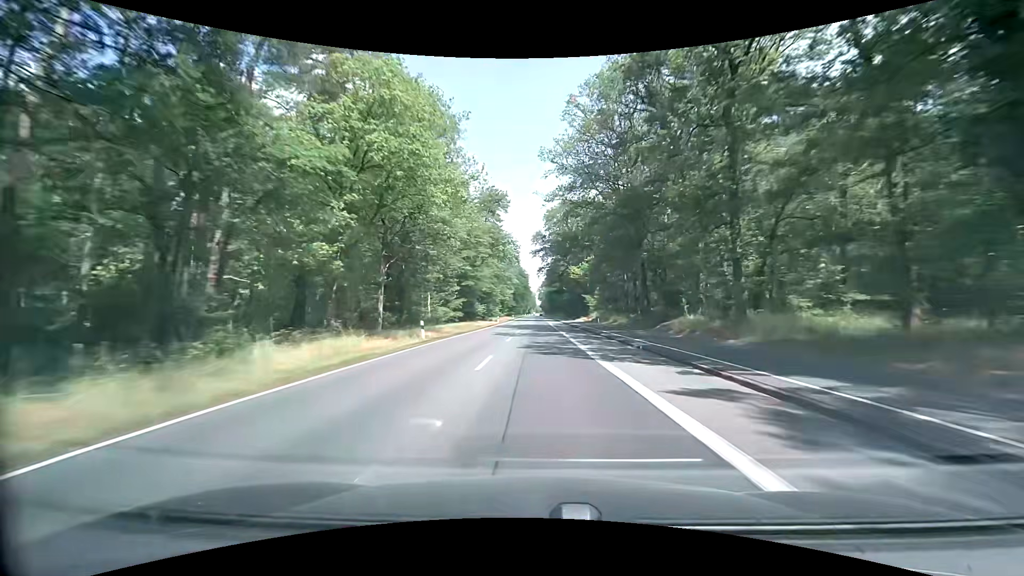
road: secondary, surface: asphalt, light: Day
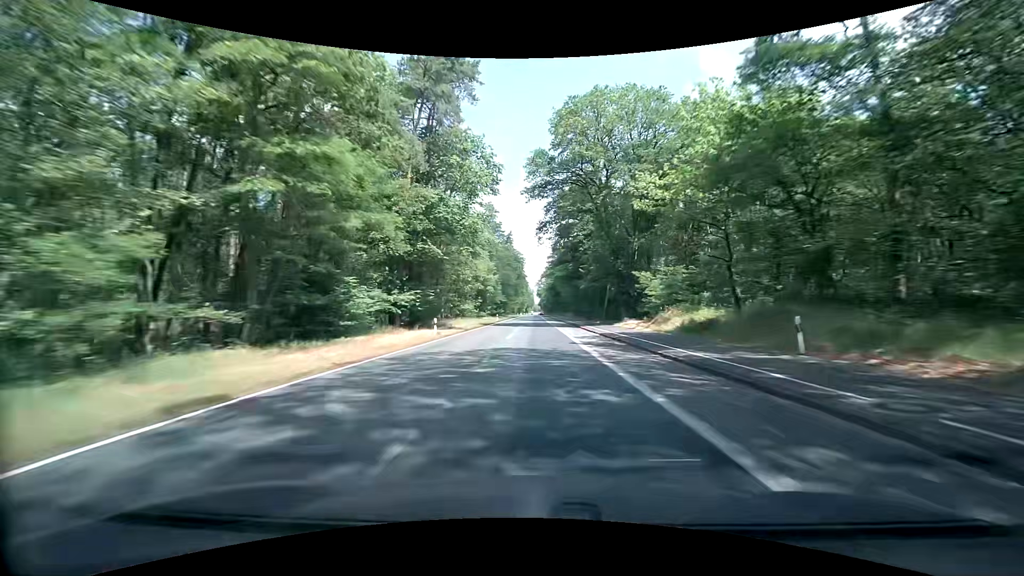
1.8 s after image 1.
(0.0, +47.4) m; 0°
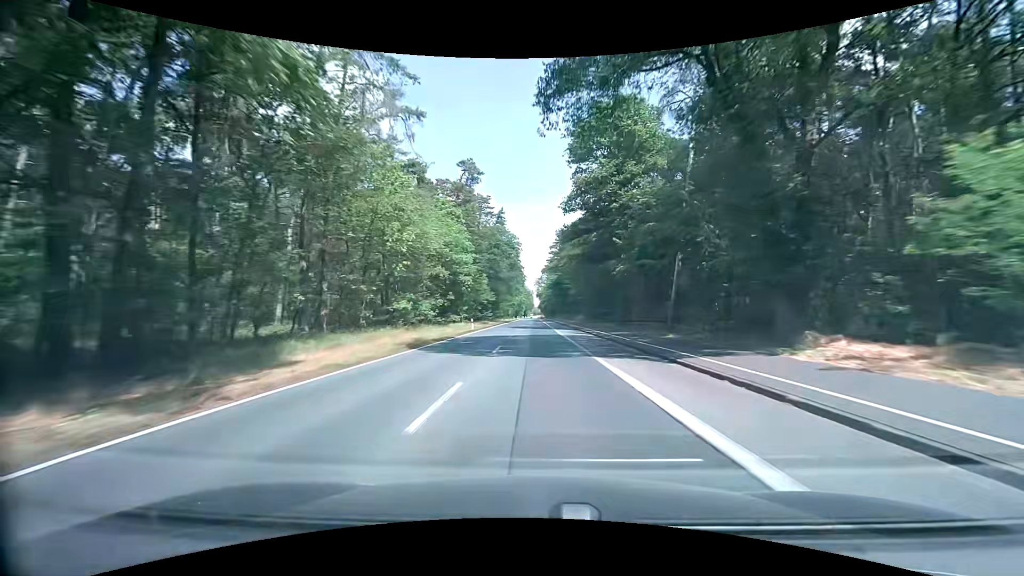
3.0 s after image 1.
(+0.1, +31.6) m; 0°
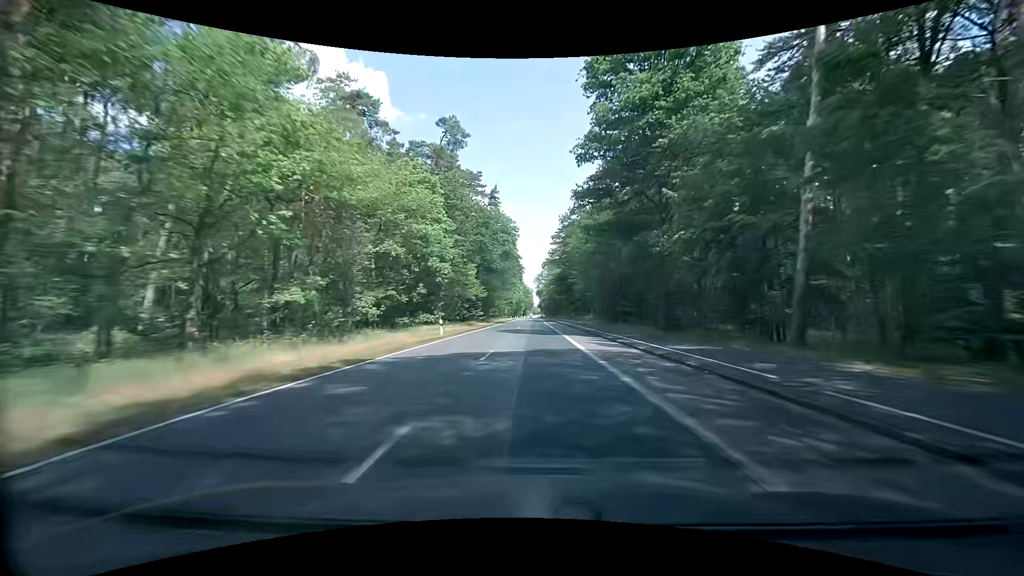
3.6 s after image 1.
(0.0, +15.8) m; 0°
(0, +10) (0, +20) (0, +30) (0, +40) (0, +50) (0, +60) (0, +70) (0, +80) (0, +90) (0, +100) m
